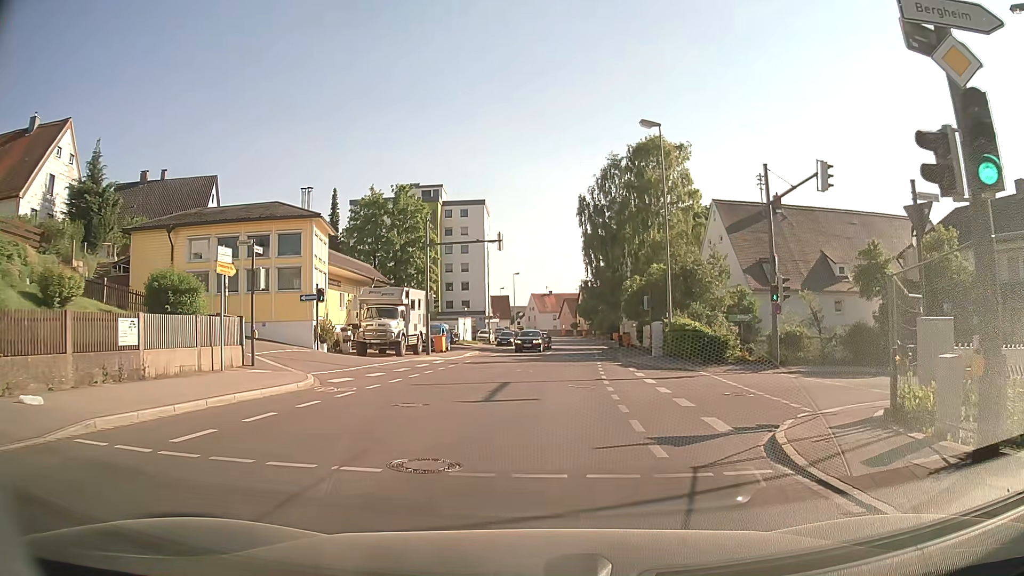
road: secondary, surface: asphalt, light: Day
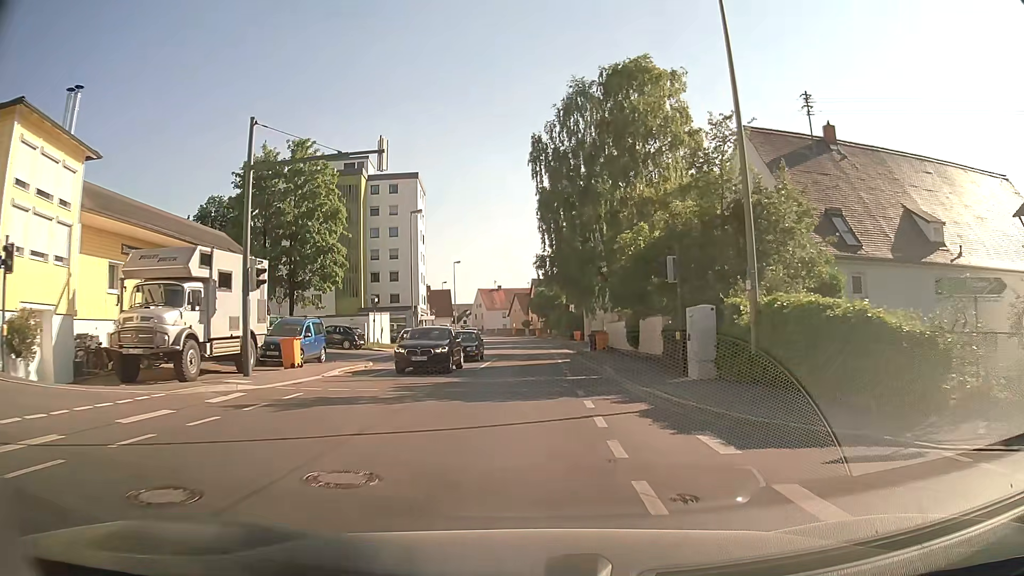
(+0.7, +18.4) m; +4°
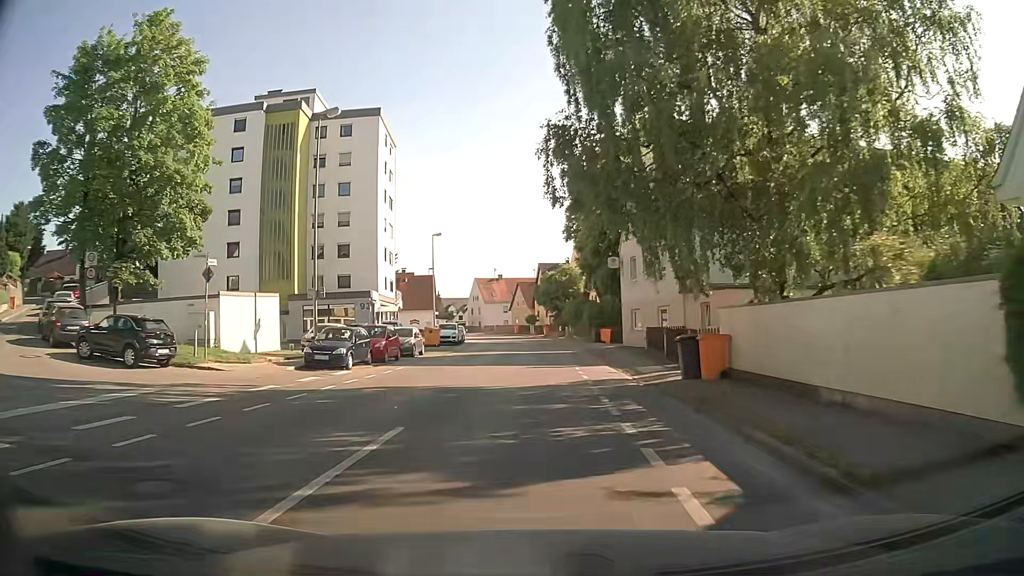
(-0.1, +25.3) m; -1°
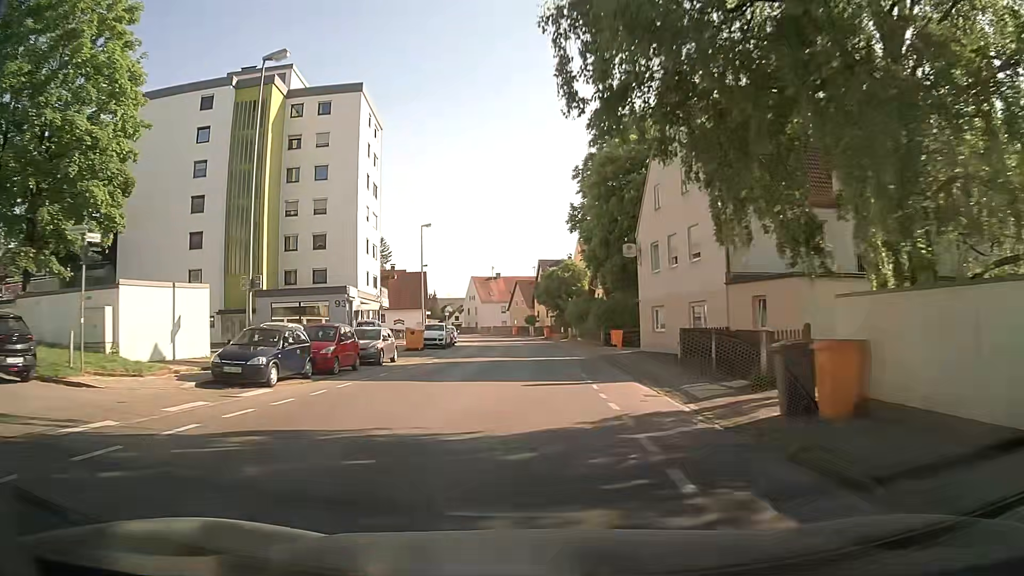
(+0.1, +7.0) m; +1°
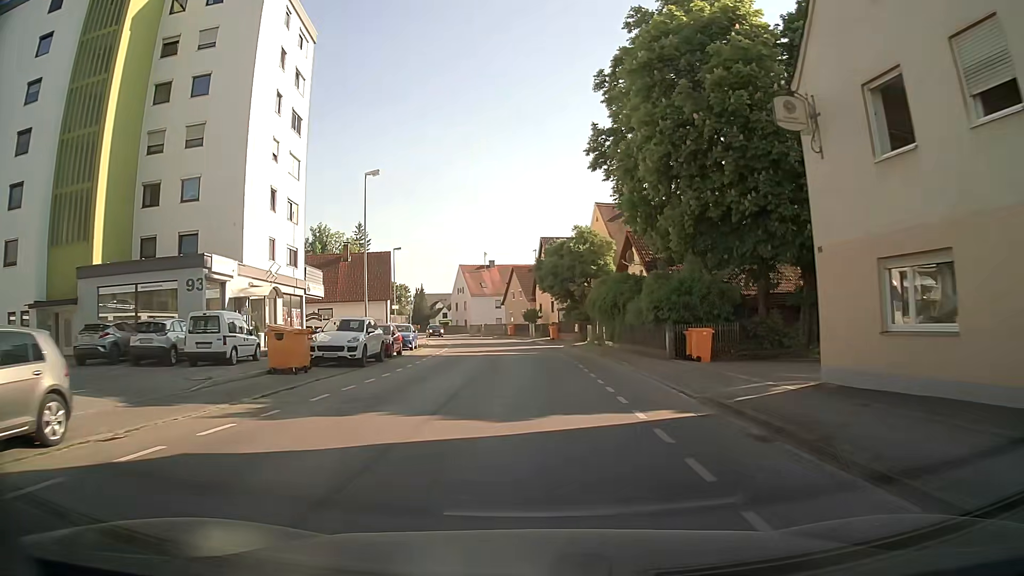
(-0.1, +21.6) m; 0°
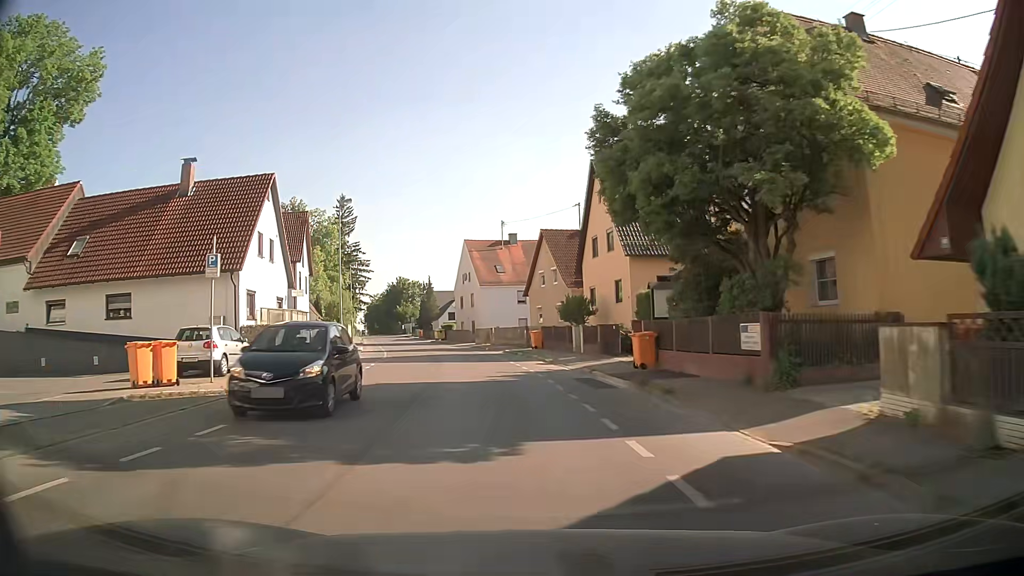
(-0.6, +34.7) m; -3°
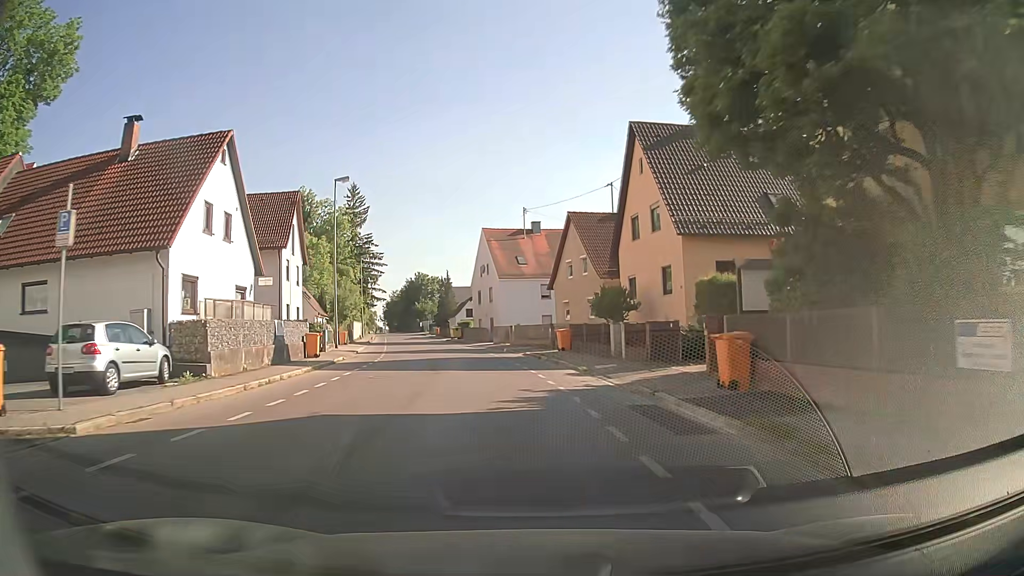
(-0.1, +6.9) m; -2°
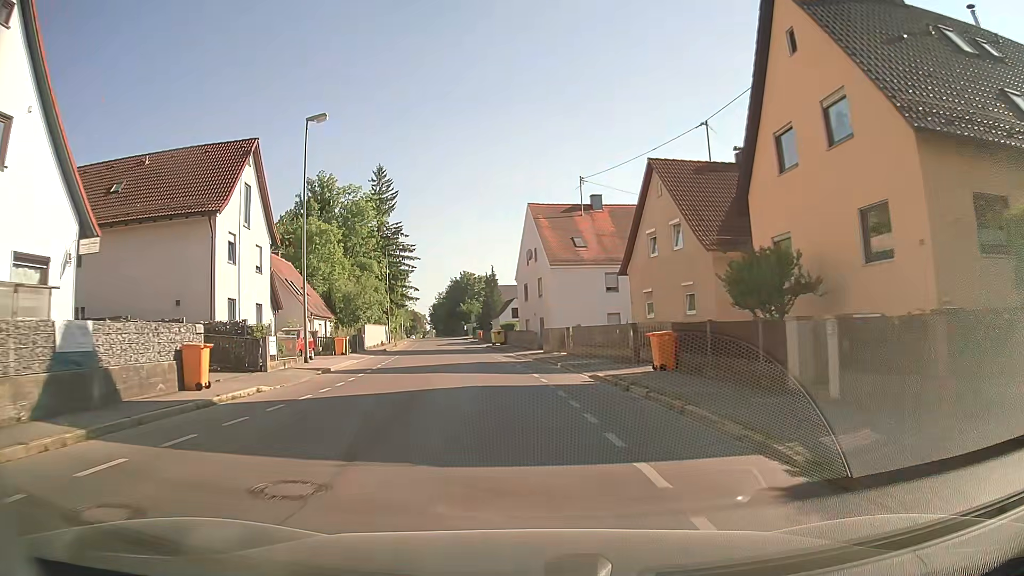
(-0.6, +14.4) m; -4°
(0, +10) (-1, +20) (-3, +30) (-4, +40) (-6, +50) (-7, +59) (-9, +69) (-11, +79) (-13, +89) (-14, +99) m
